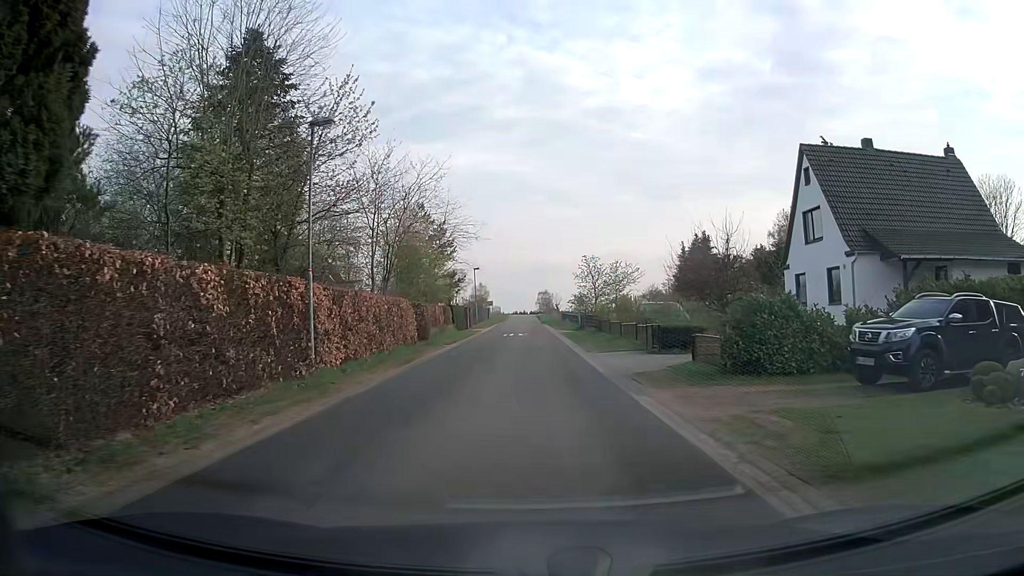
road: unclassified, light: Day
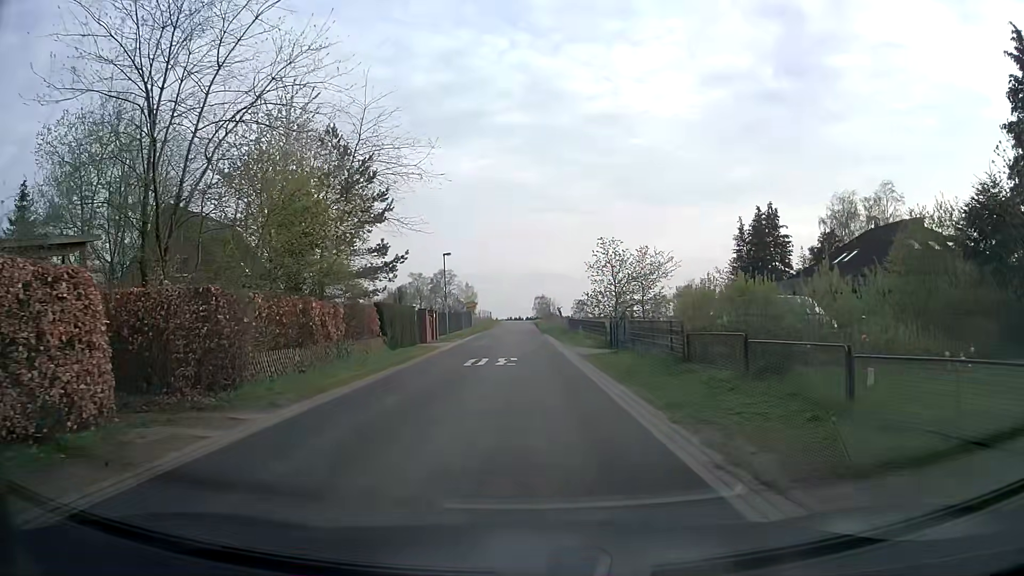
(+0.2, +22.2) m; +1°
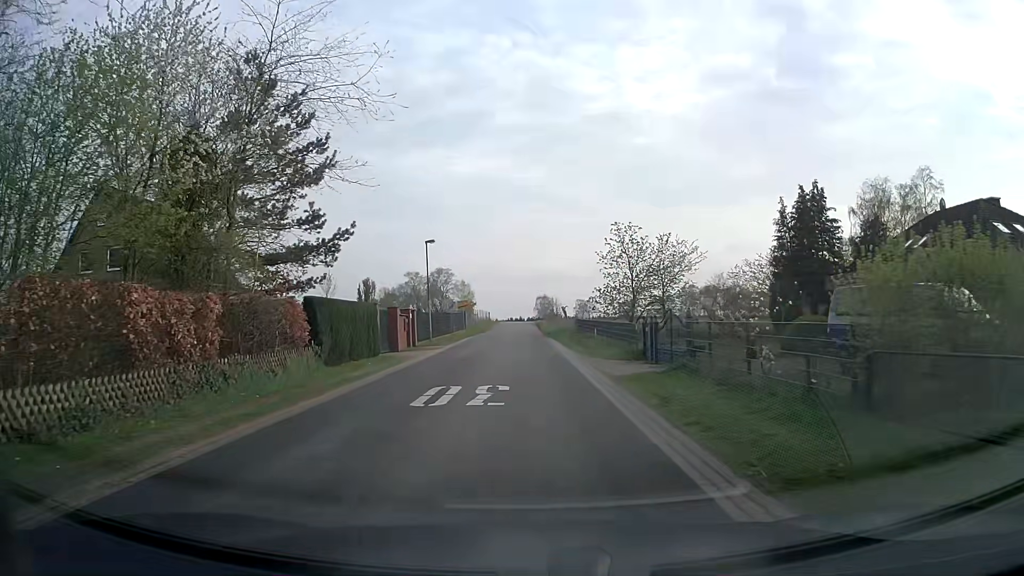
(-0.1, +8.9) m; 0°
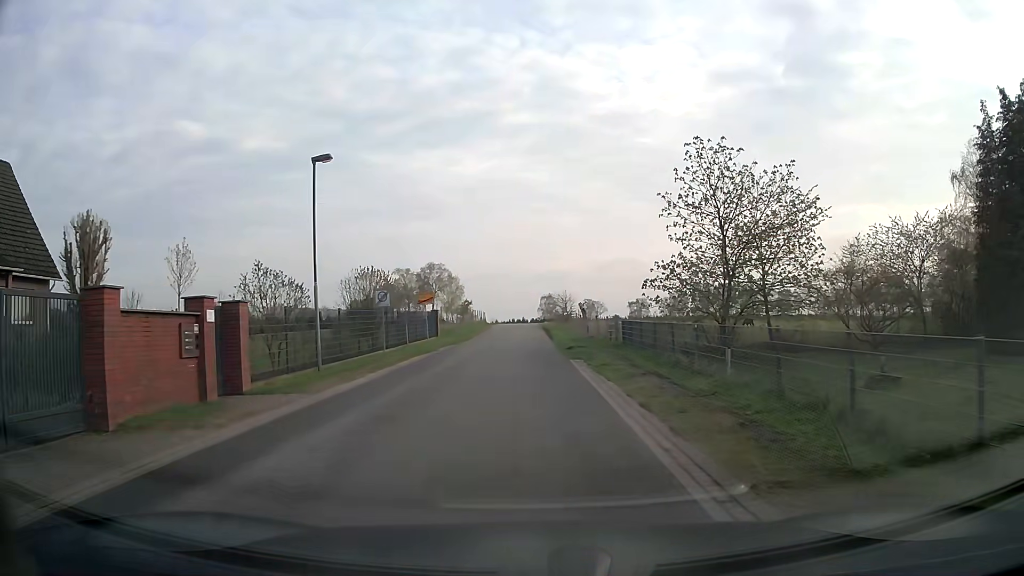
(-0.1, +22.3) m; 0°
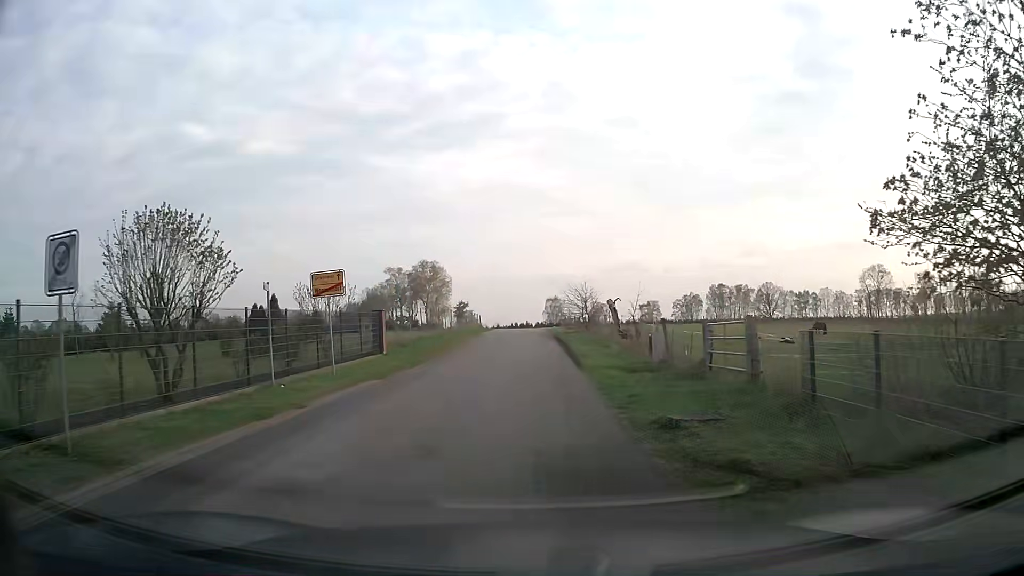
(-0.1, +17.8) m; -1°
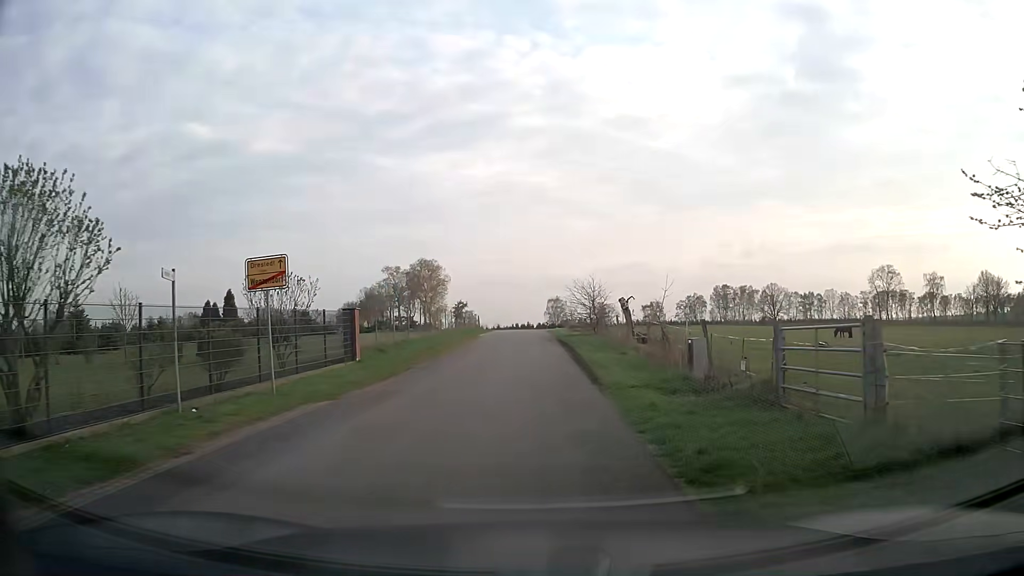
(0.0, +4.5) m; 0°
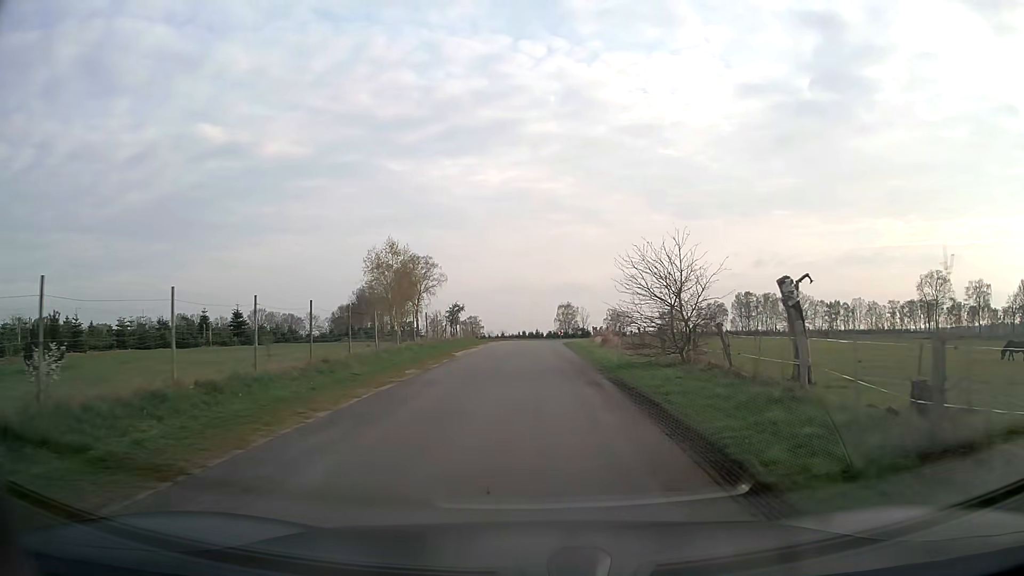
(0.0, +20.5) m; 0°
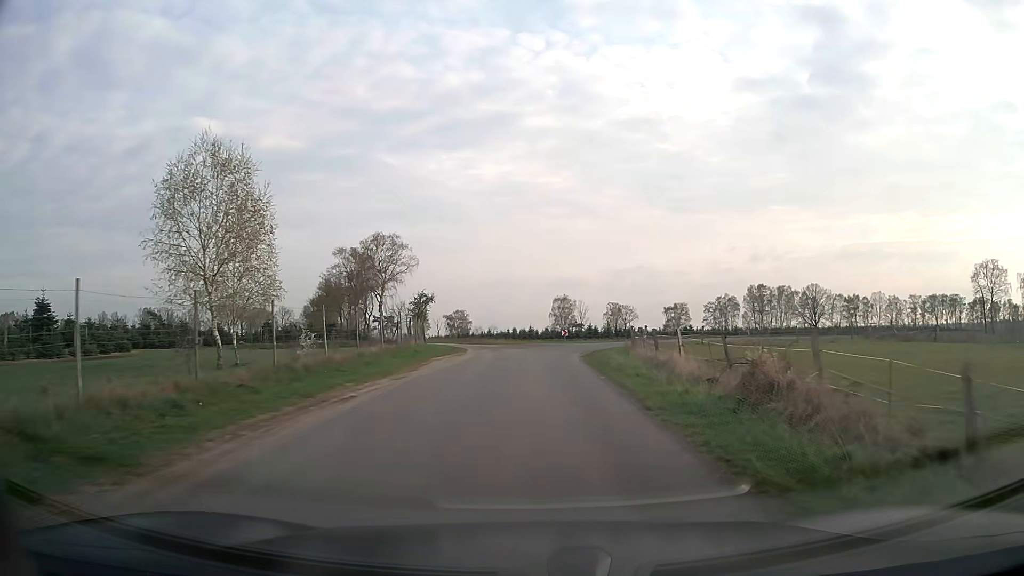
(0.0, +25.0) m; +1°
(0, +10) (0, +20) (0, +30) (+1, +40) (+5, +49) (+11, +57) (+19, +63) (+28, +68) (+36, +73) (+45, +78) m
